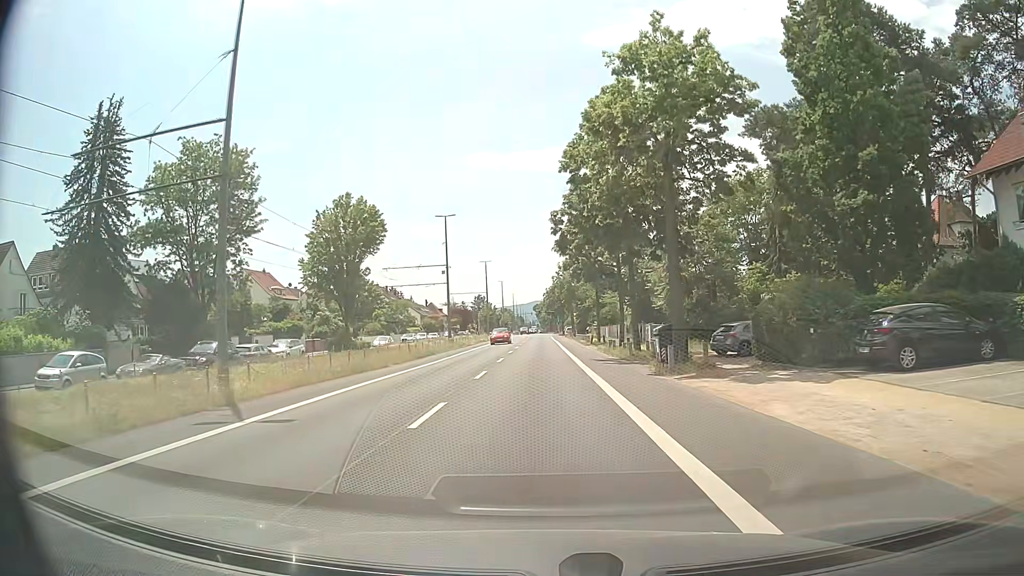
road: tertiary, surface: asphalt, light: Day
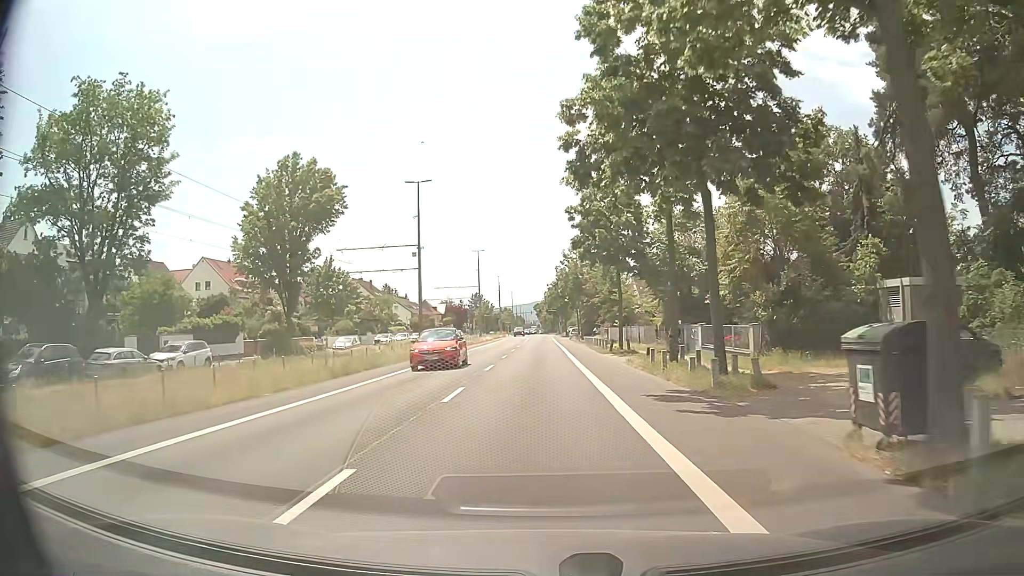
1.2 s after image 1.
(+0.1, +14.7) m; 0°
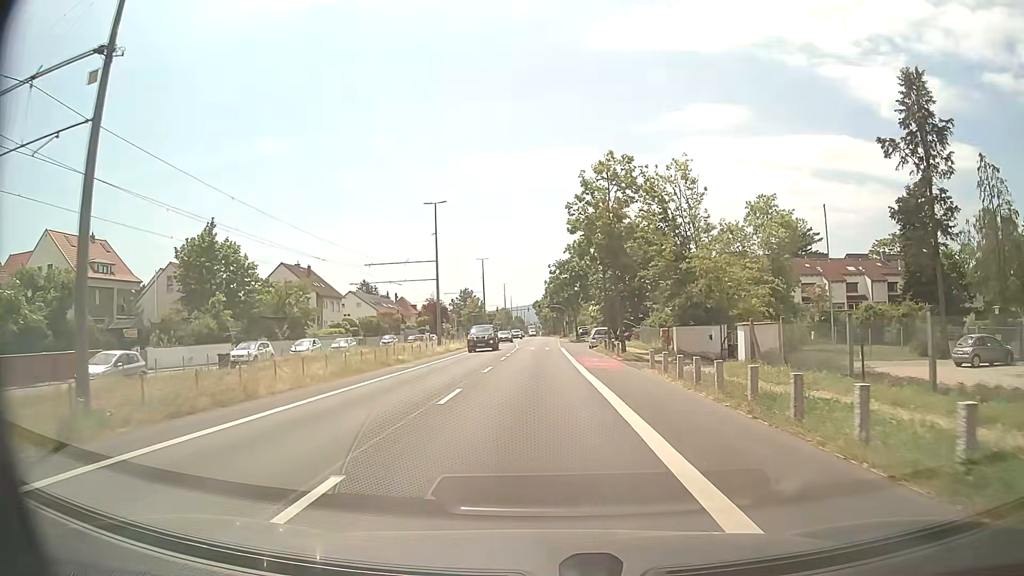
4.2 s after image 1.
(-0.1, +36.4) m; 0°
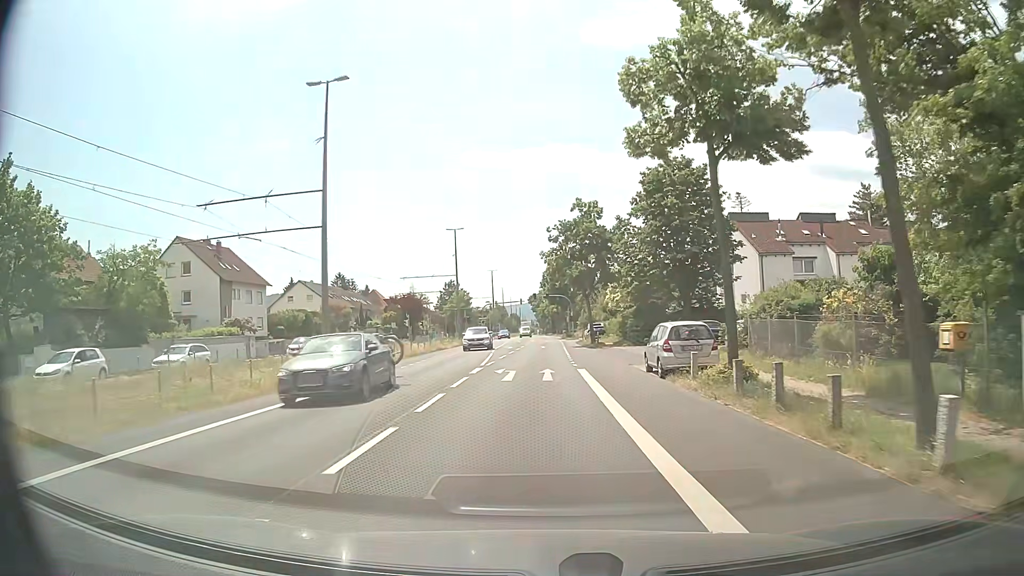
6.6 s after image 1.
(+0.1, +28.6) m; 0°
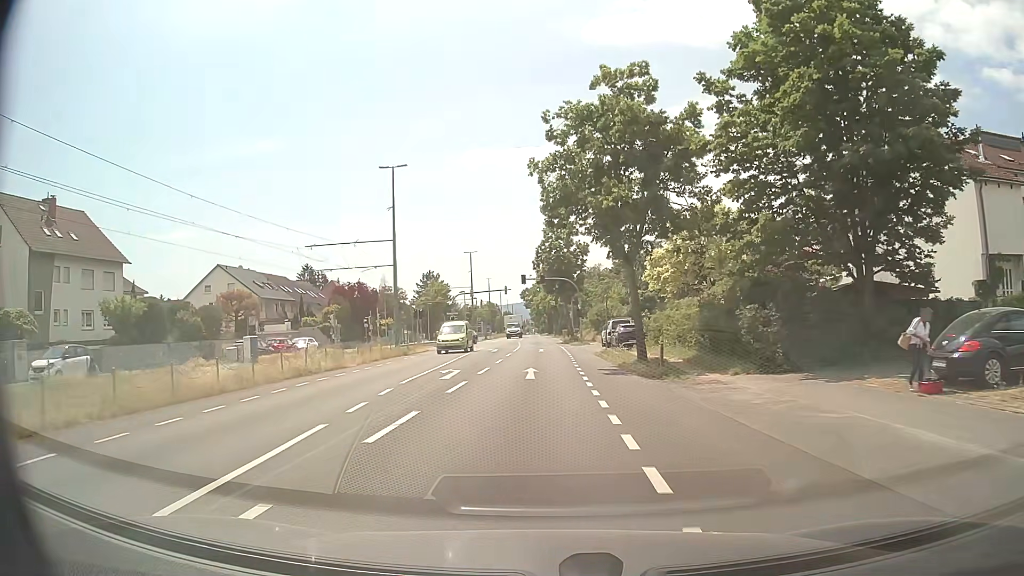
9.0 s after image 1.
(+0.2, +28.3) m; 0°
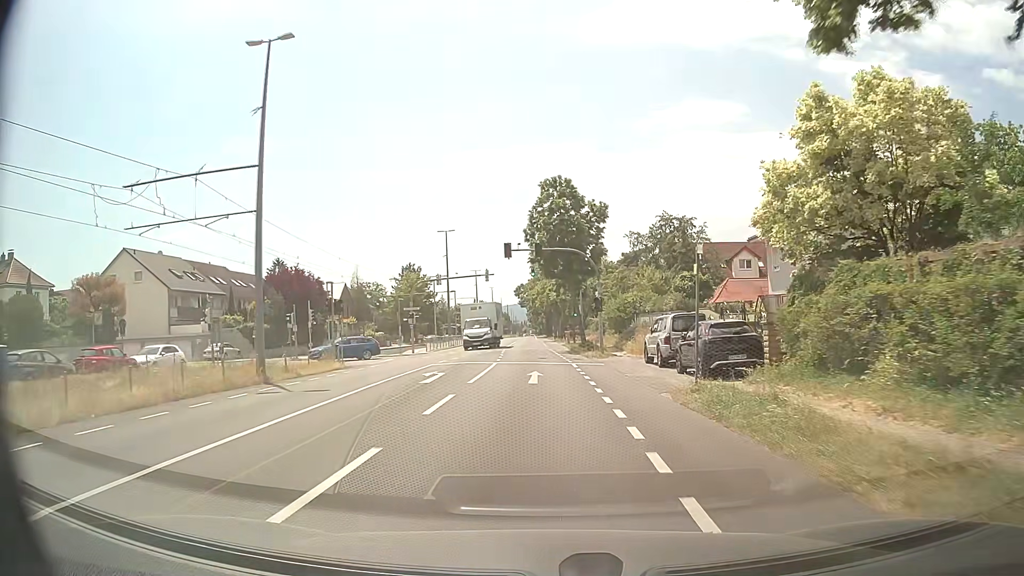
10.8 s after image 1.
(0.0, +21.4) m; 0°
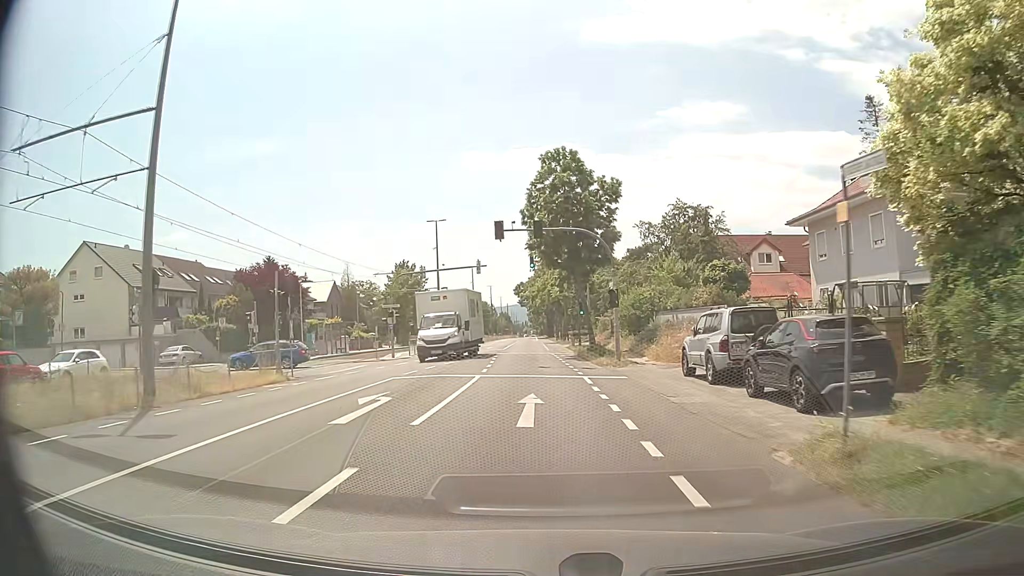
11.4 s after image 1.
(0.0, +7.2) m; -1°
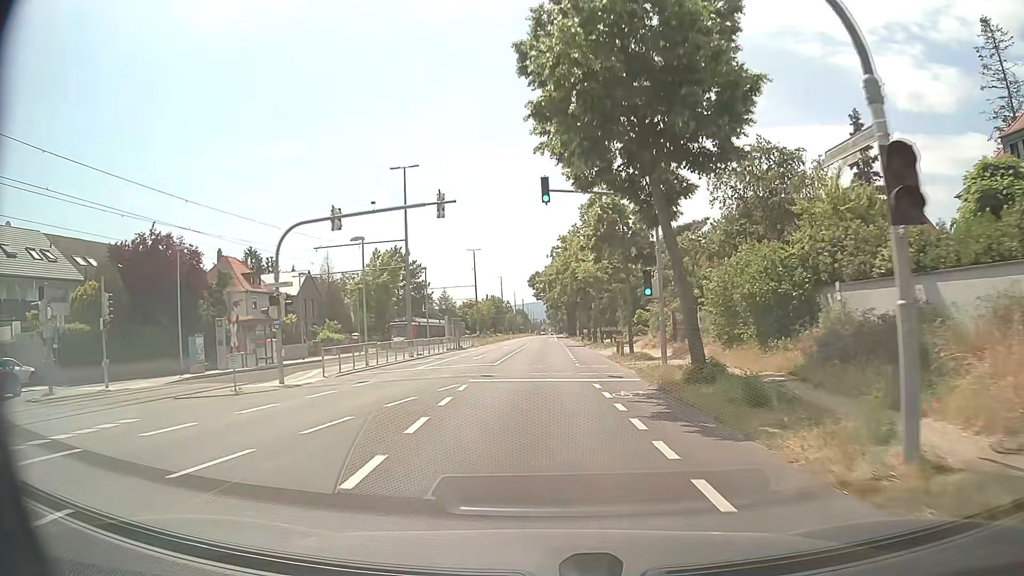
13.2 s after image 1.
(+0.2, +21.7) m; 0°
(0, +10) (0, +20) (0, +30) (0, +40) (0, +50) (0, +60) (-1, +70) (-1, +80) (-1, +90) (-1, +100) m
